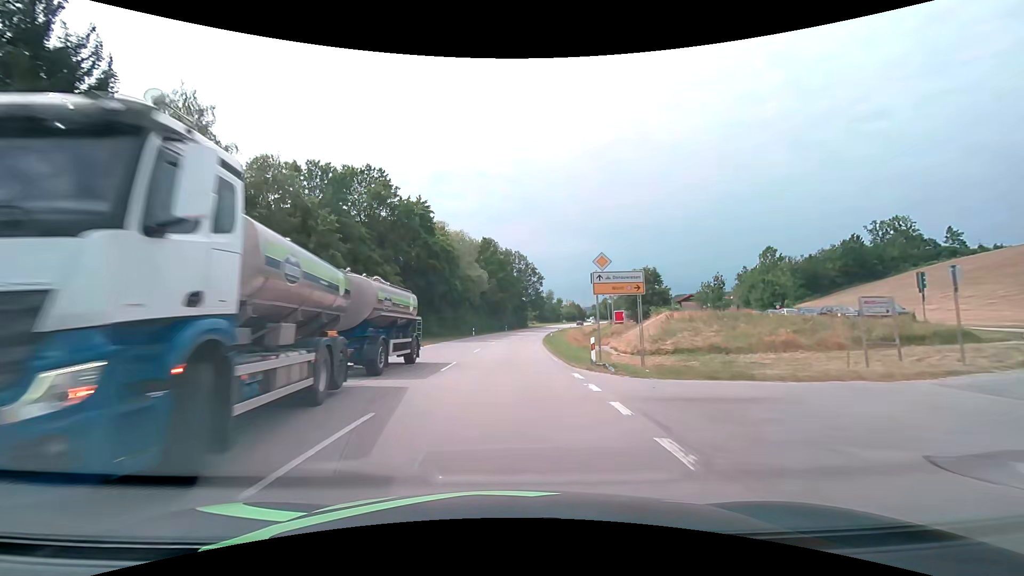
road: primary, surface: asphalt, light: Day
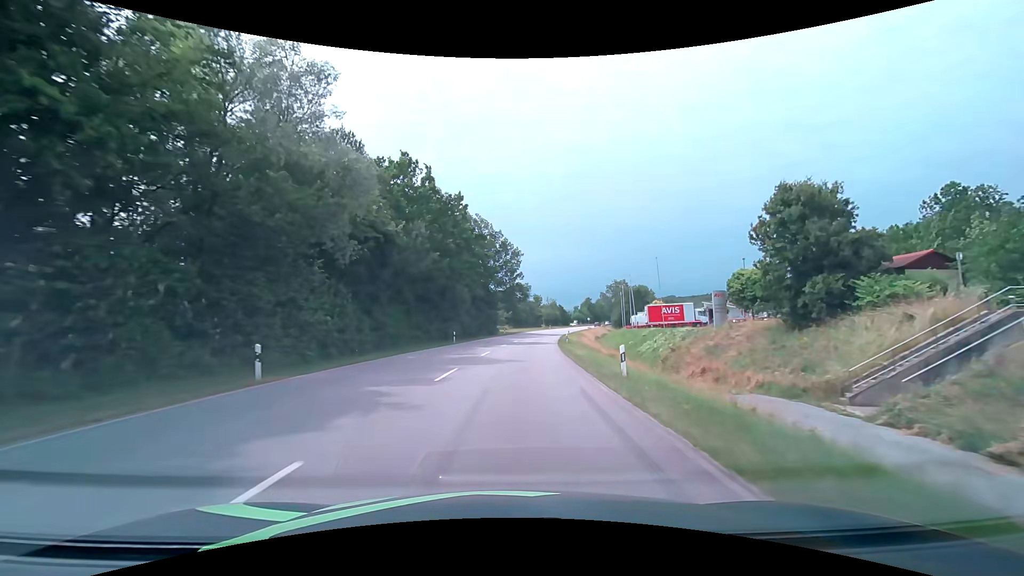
(+1.5, +50.5) m; +4°
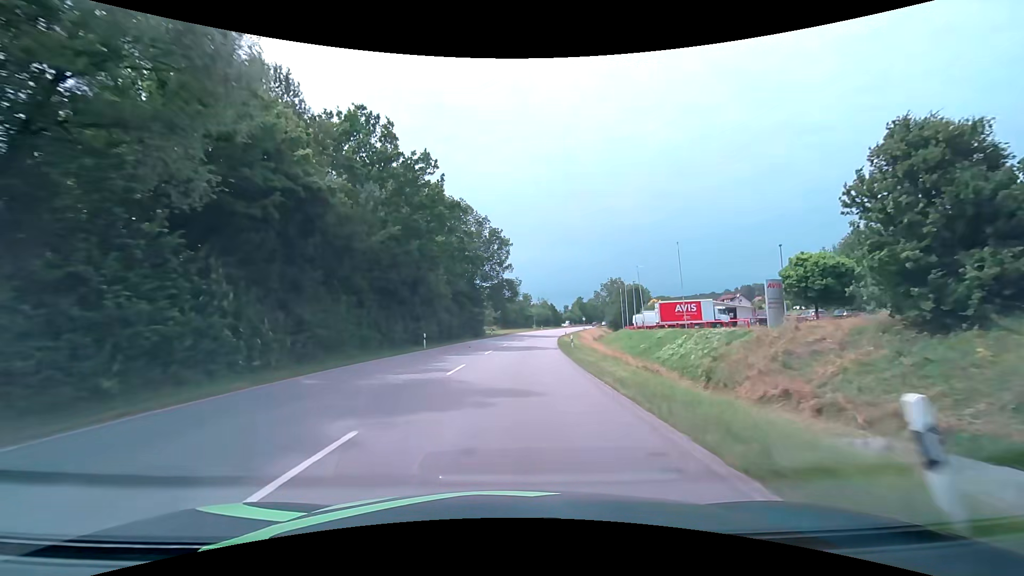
(+0.1, +10.4) m; +1°
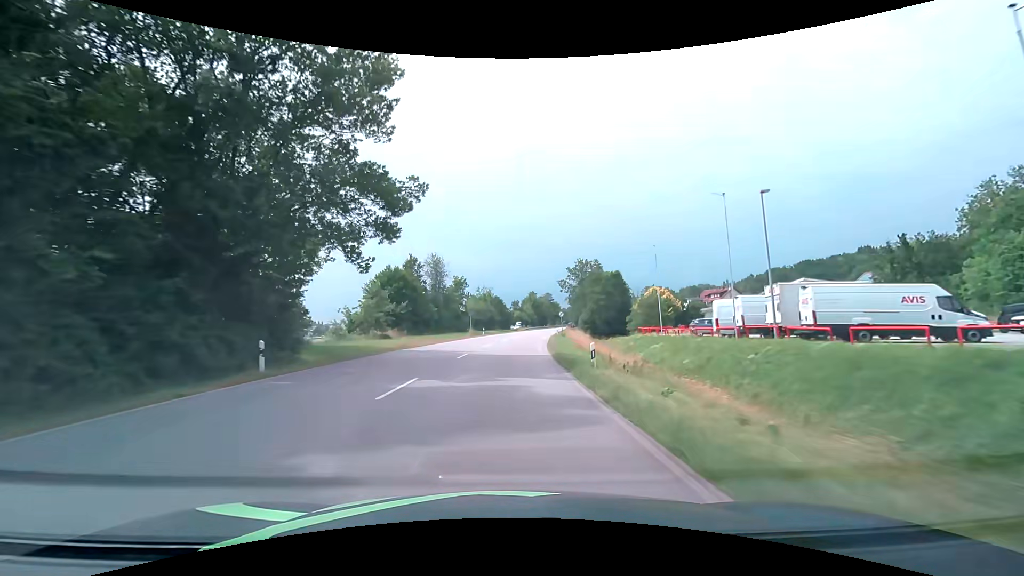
(+3.4, +52.6) m; +7°
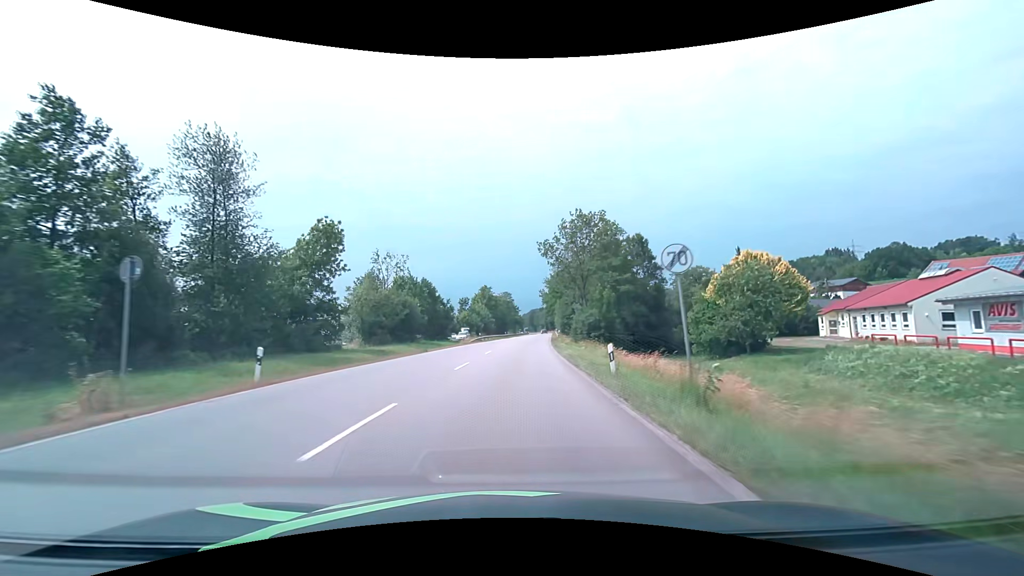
(+2.3, +51.8) m; +5°
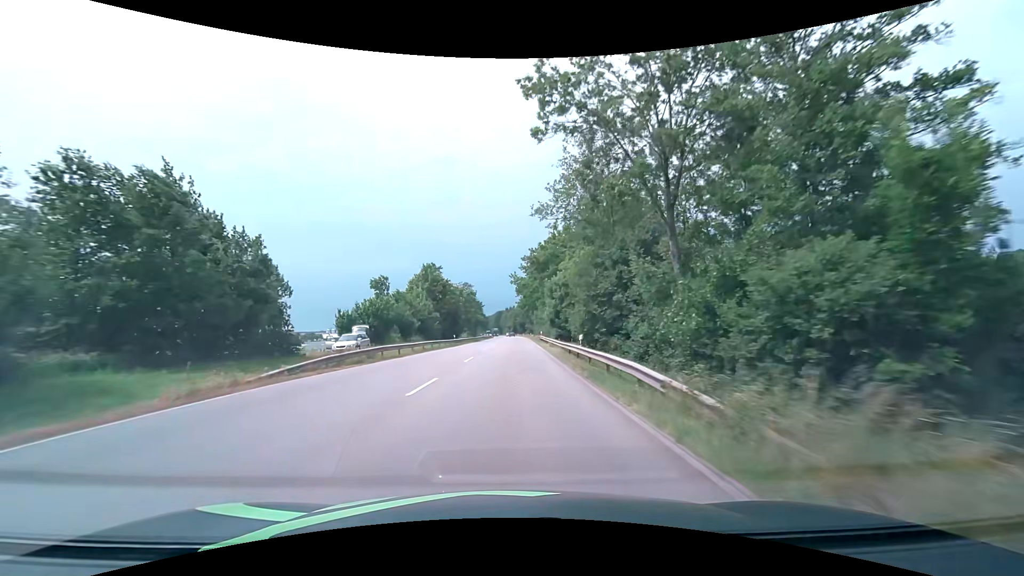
(+1.6, +42.6) m; +4°
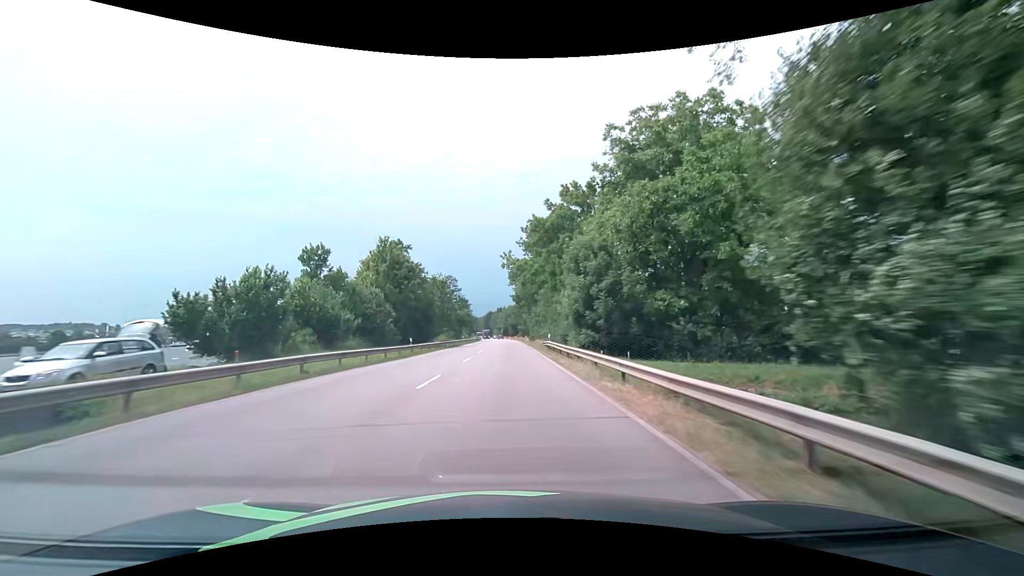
(+0.2, +22.3) m; +1°
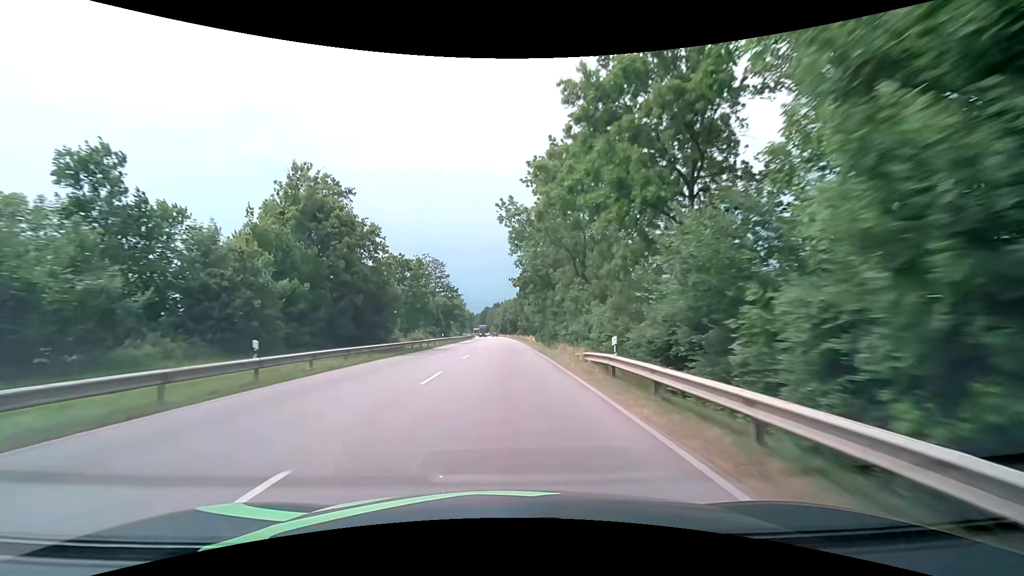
(+0.2, +23.3) m; 0°
(0, +10) (0, +20) (0, +30) (0, +40) (0, +50) (0, +60) (0, +70) (0, +80) (0, +90) (0, +100) m
